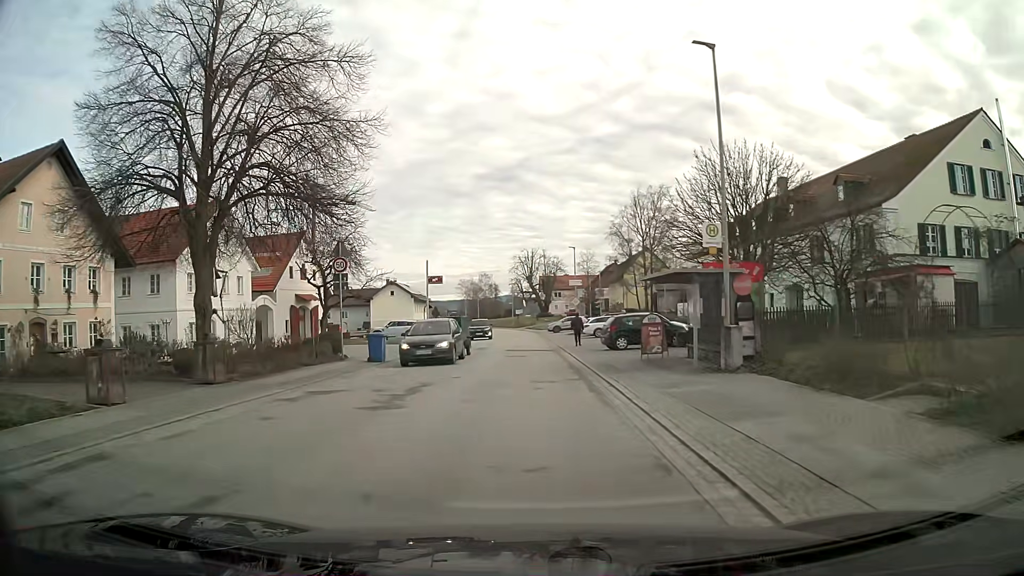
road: secondary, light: Day
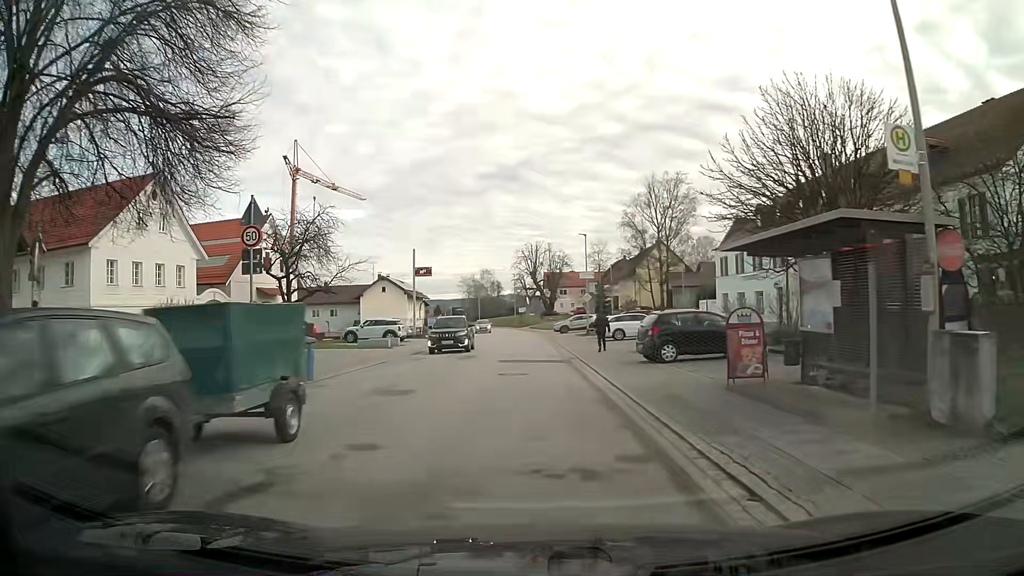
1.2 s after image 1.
(0.0, +9.0) m; 0°
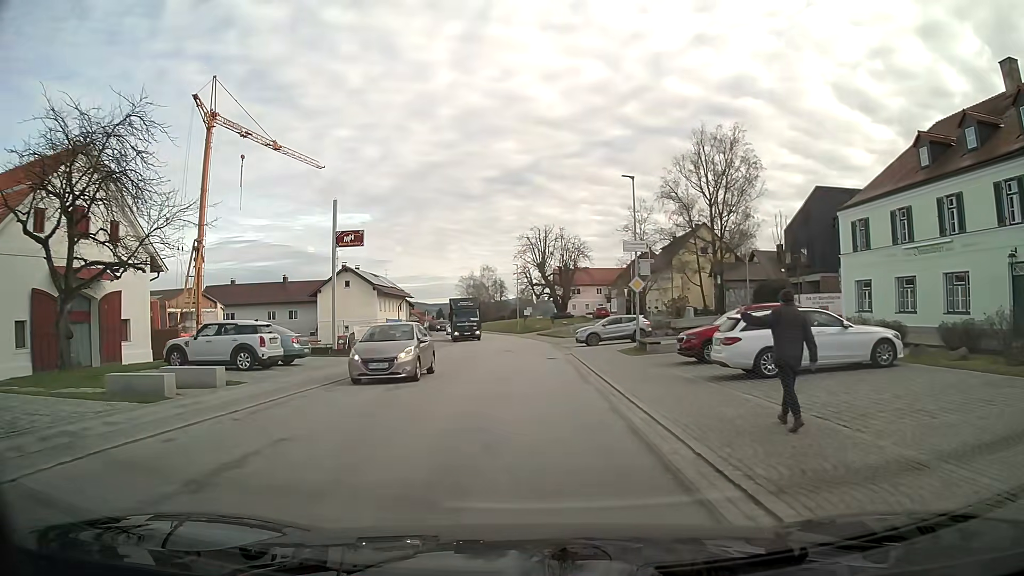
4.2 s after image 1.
(-0.1, +23.7) m; -1°
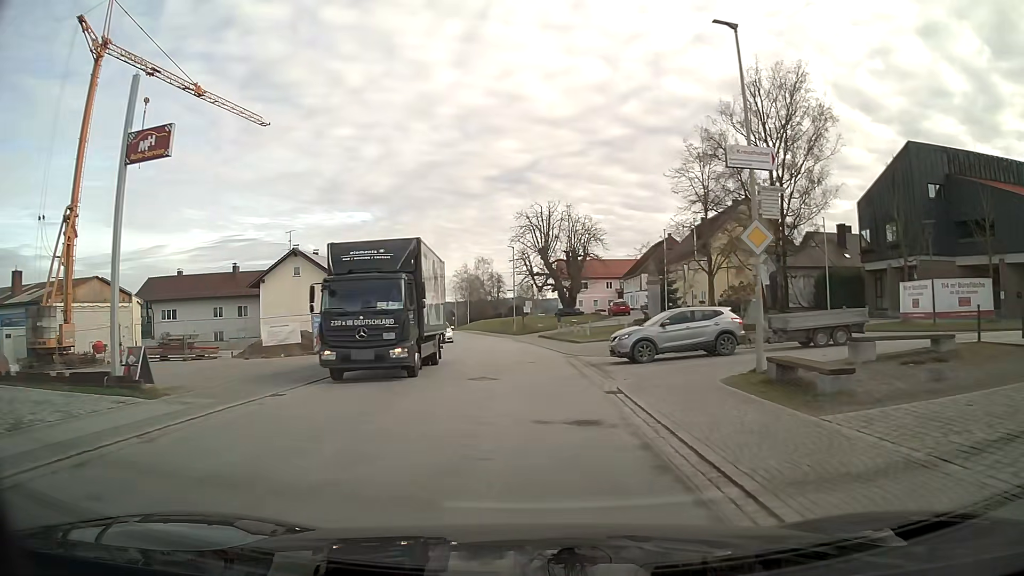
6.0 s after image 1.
(0.0, +17.5) m; 0°
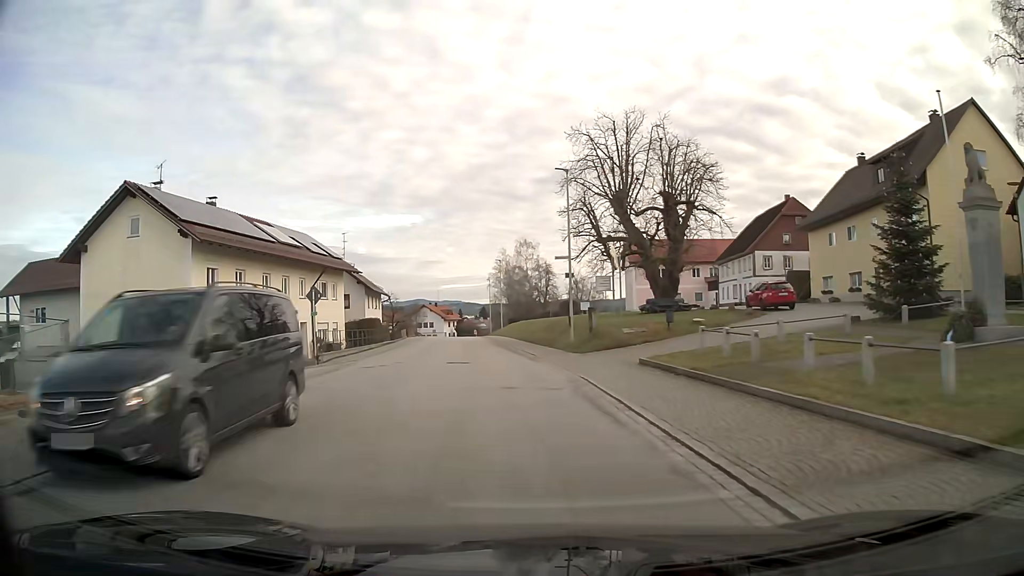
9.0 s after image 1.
(-1.1, +33.0) m; -5°
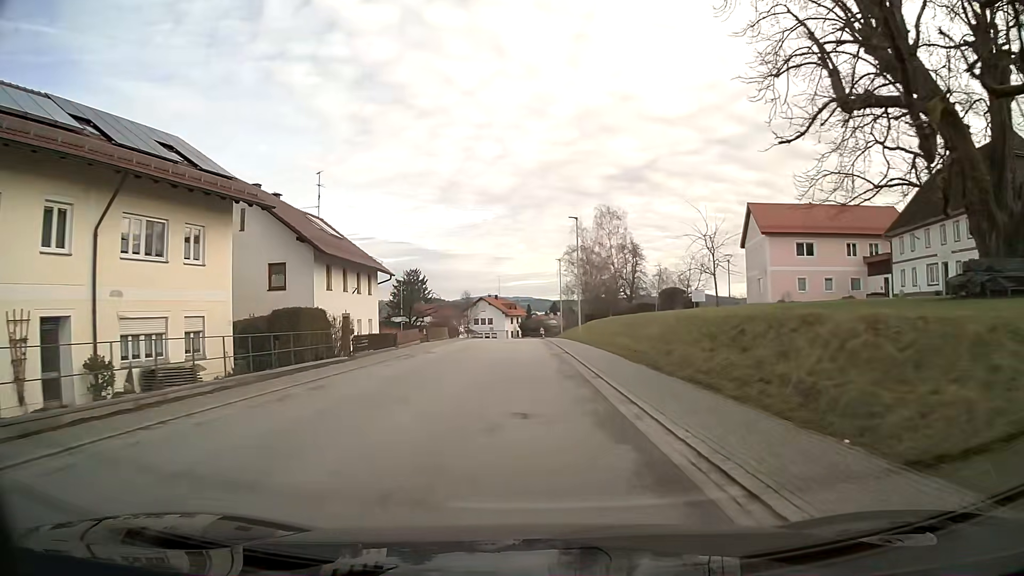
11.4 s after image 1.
(-1.6, +28.3) m; -6°
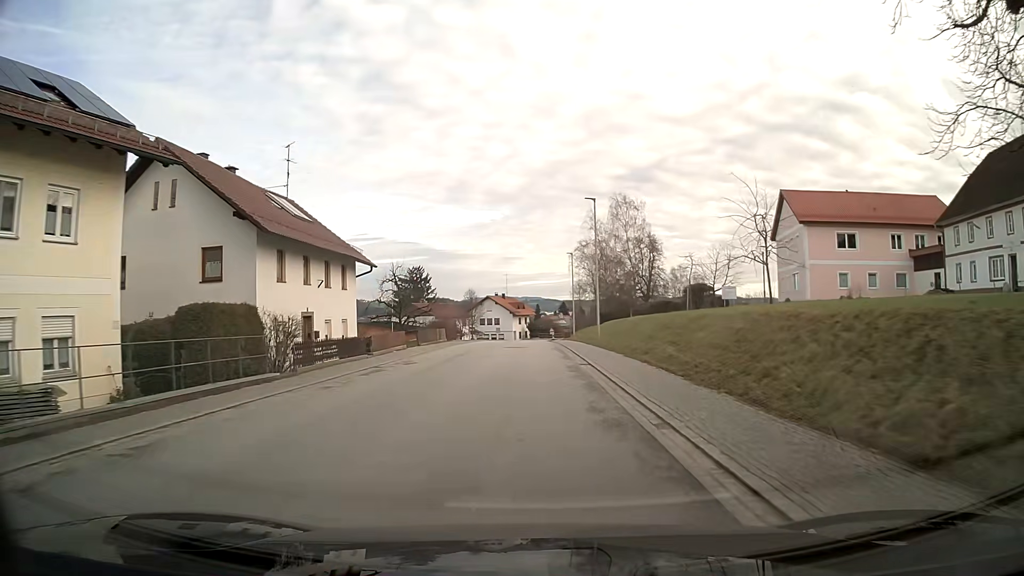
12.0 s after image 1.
(-0.1, +7.2) m; -1°
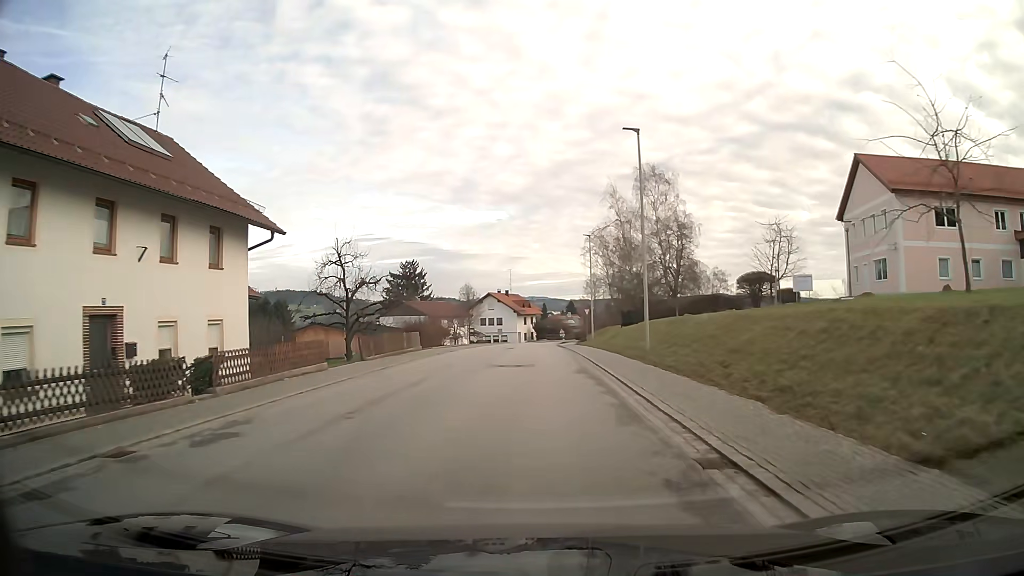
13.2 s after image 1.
(-0.1, +14.3) m; 0°
